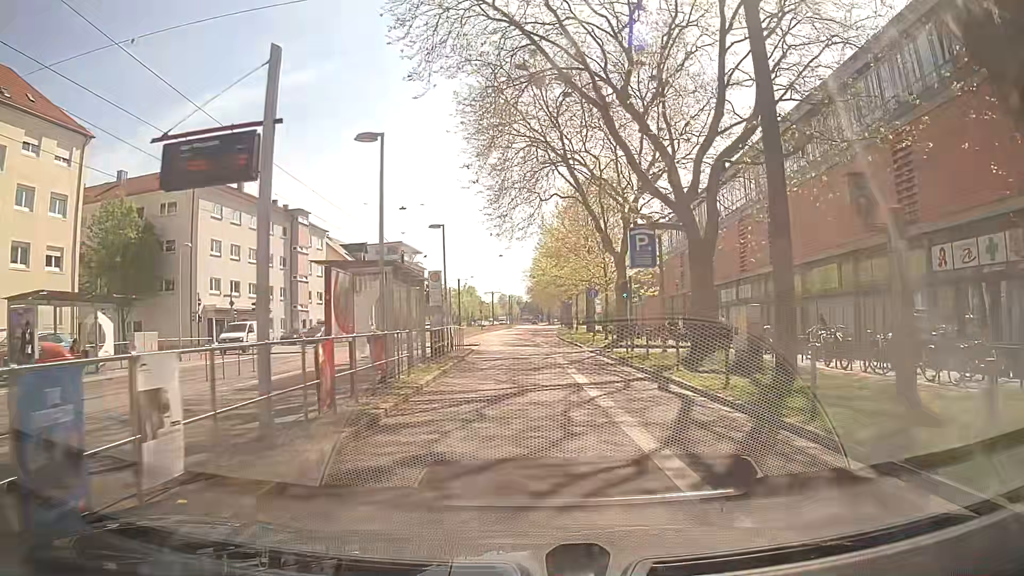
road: secondary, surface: asphalt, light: Day
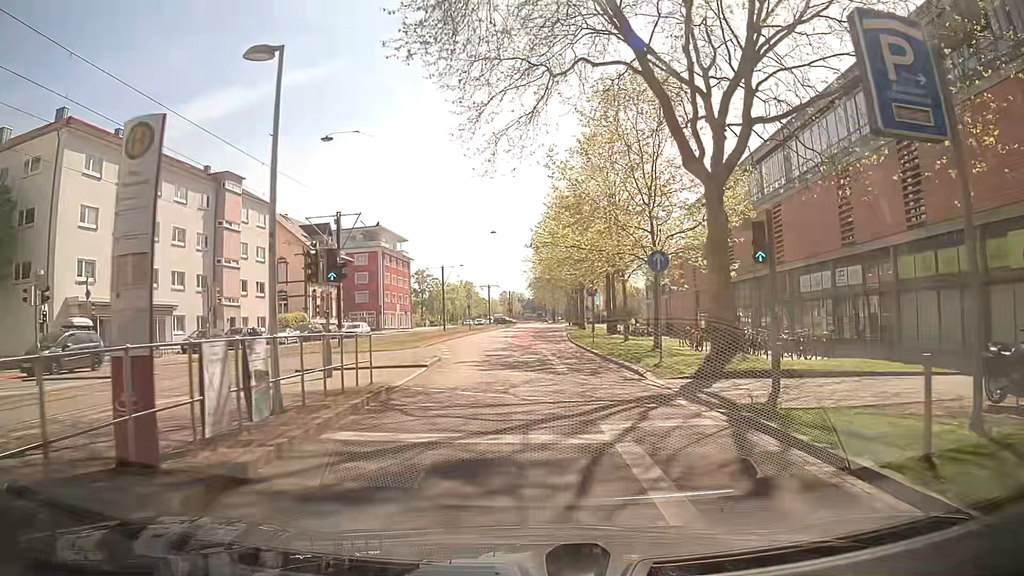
(+0.1, +18.6) m; 0°
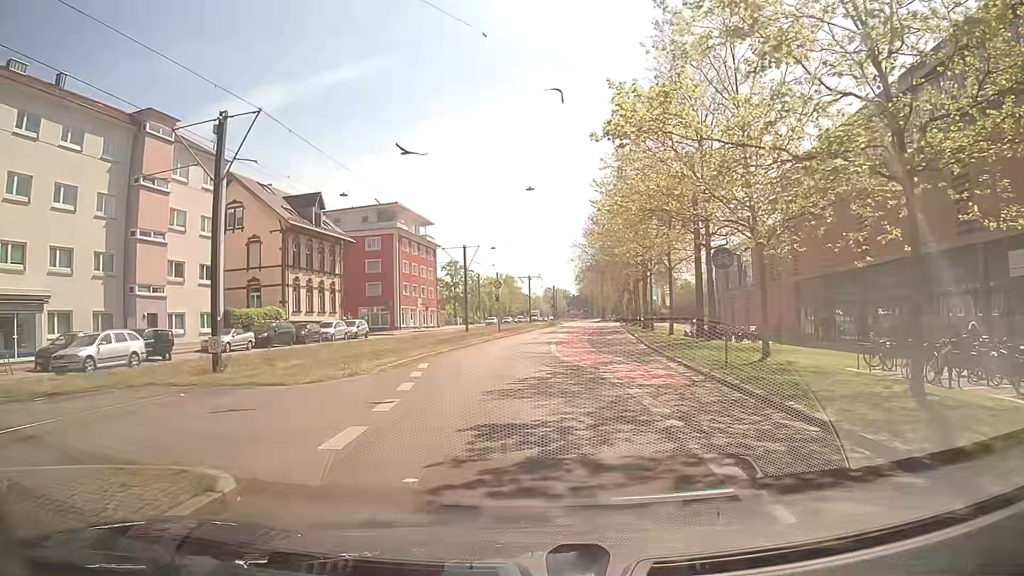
(-0.5, +18.1) m; -5°
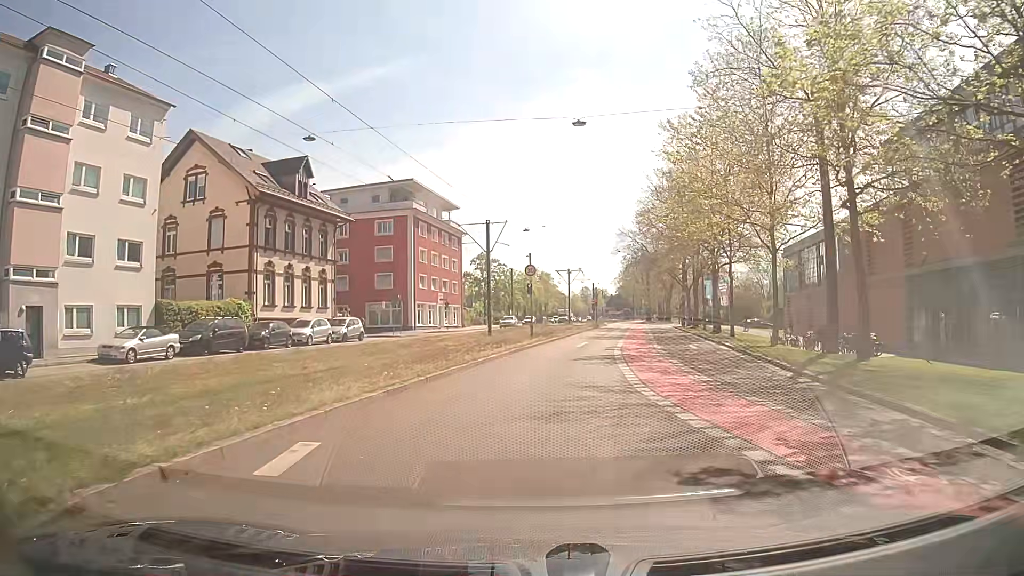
(-0.2, +13.4) m; -1°
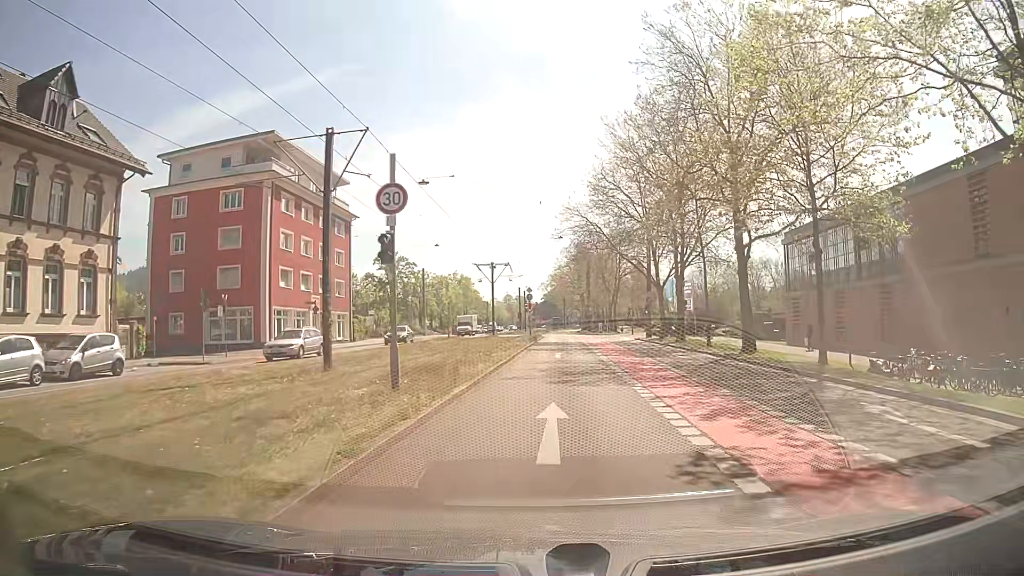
(+0.7, +22.2) m; +5°
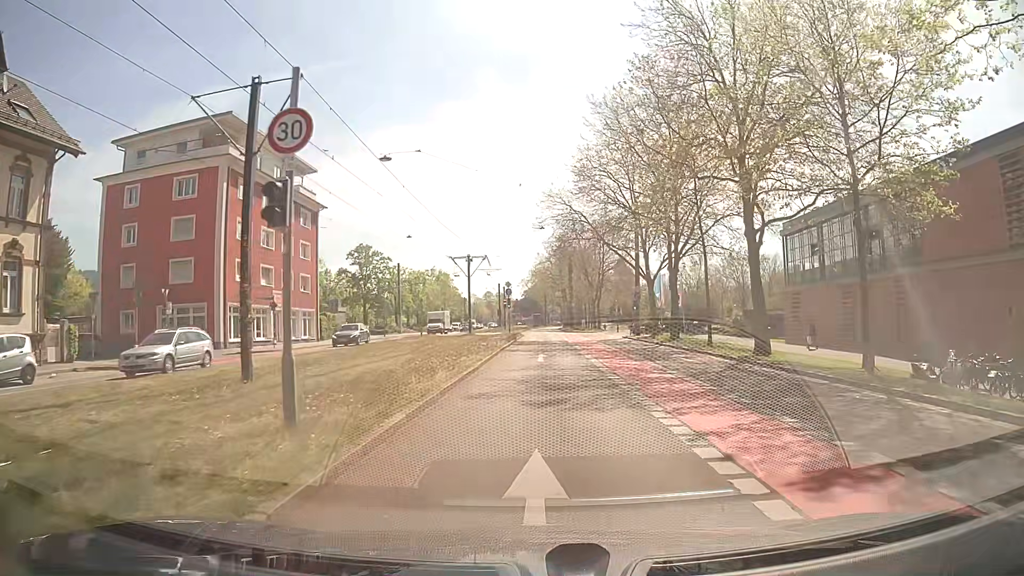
(+0.1, +4.4) m; +2°
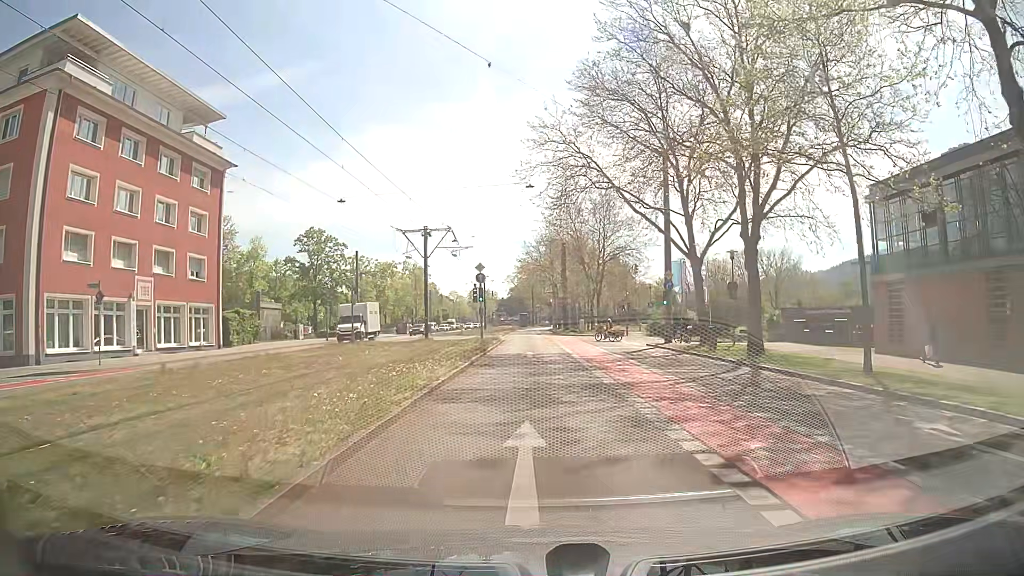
(+0.2, +17.9) m; +1°
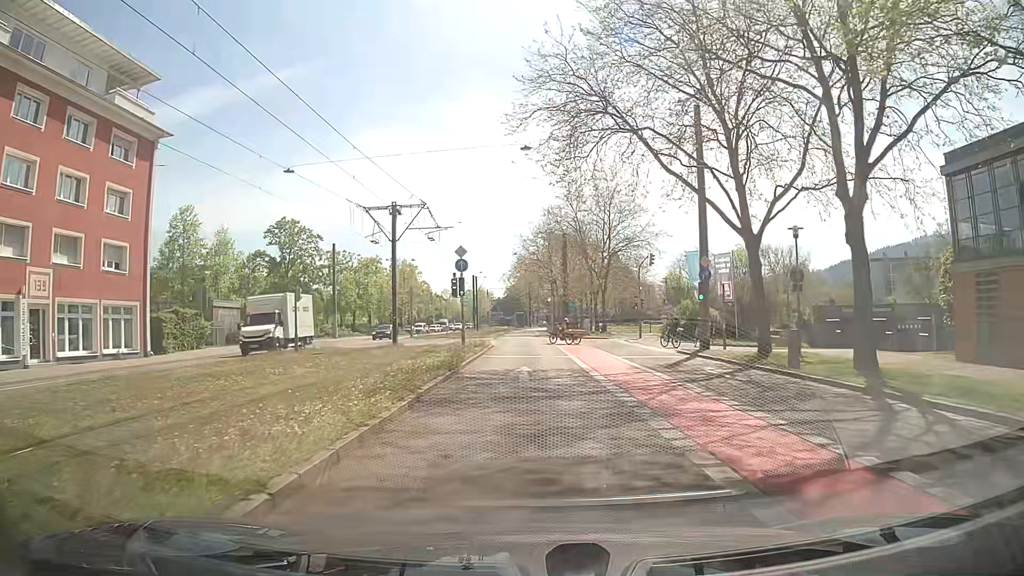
(0.0, +9.0) m; +1°
(0, +10) (0, +20) (0, +30) (-1, +40) (-1, +50) (-1, +60) (-2, +70) (-2, +80) (-2, +90) (-2, +100) m
